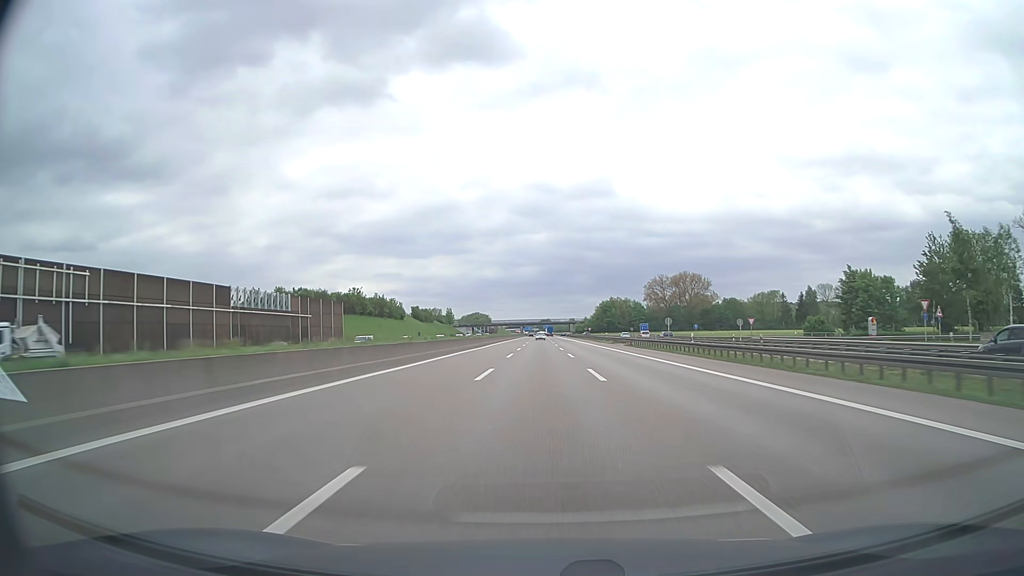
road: motorway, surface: asphalt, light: Day
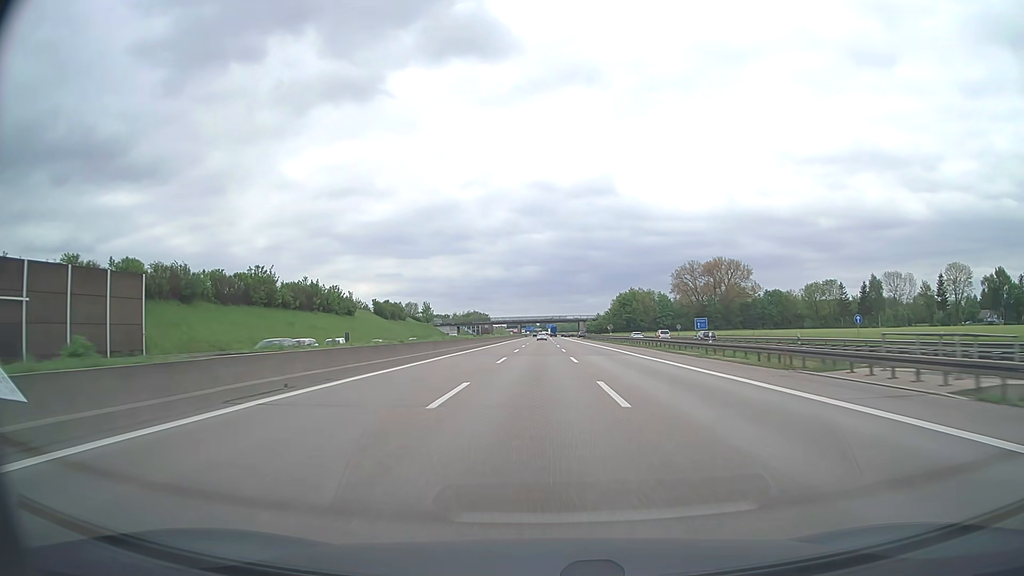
(+0.1, +58.8) m; 0°
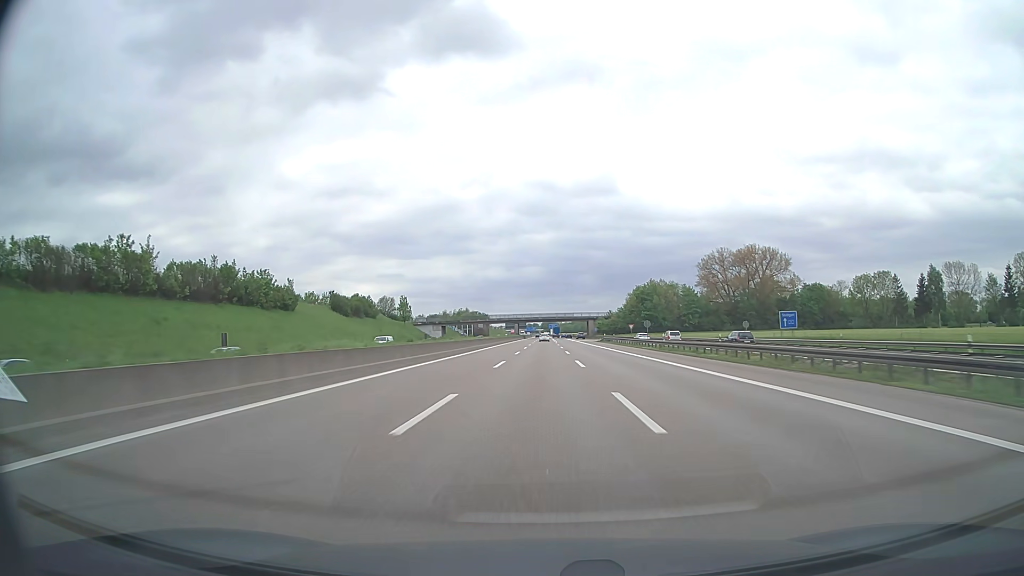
(-0.1, +39.3) m; 0°
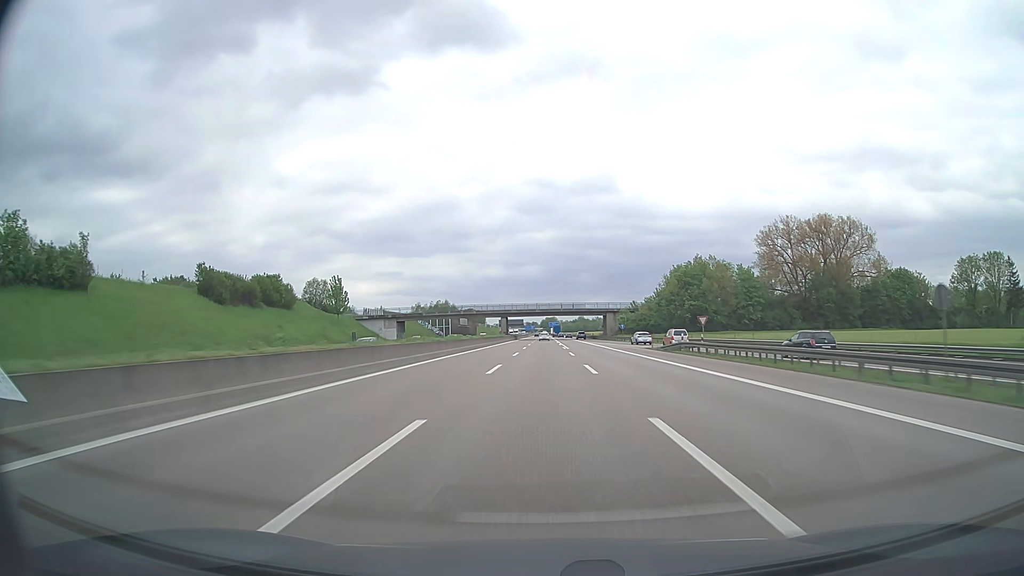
(0.0, +58.9) m; 0°
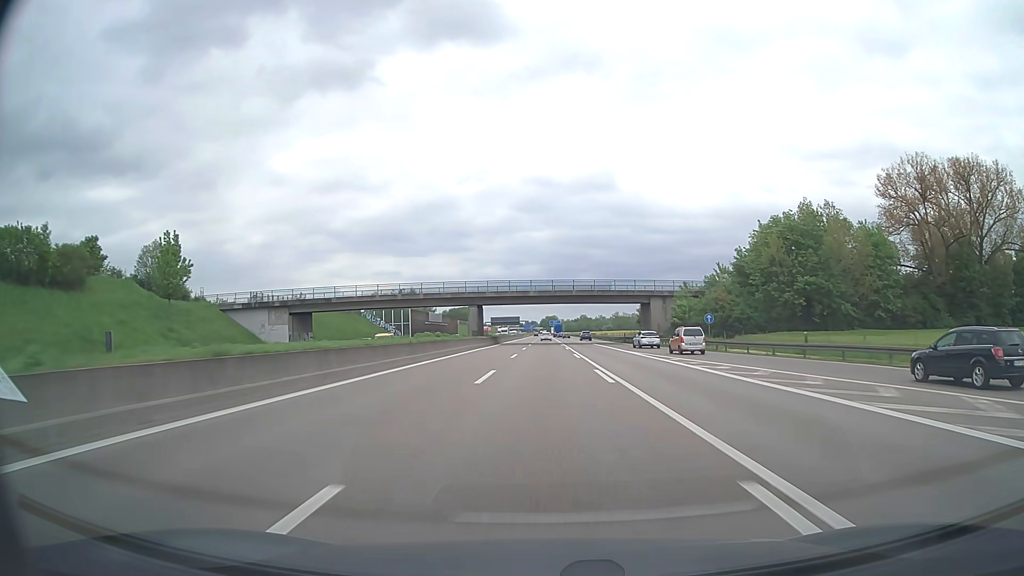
(+0.1, +58.7) m; 0°
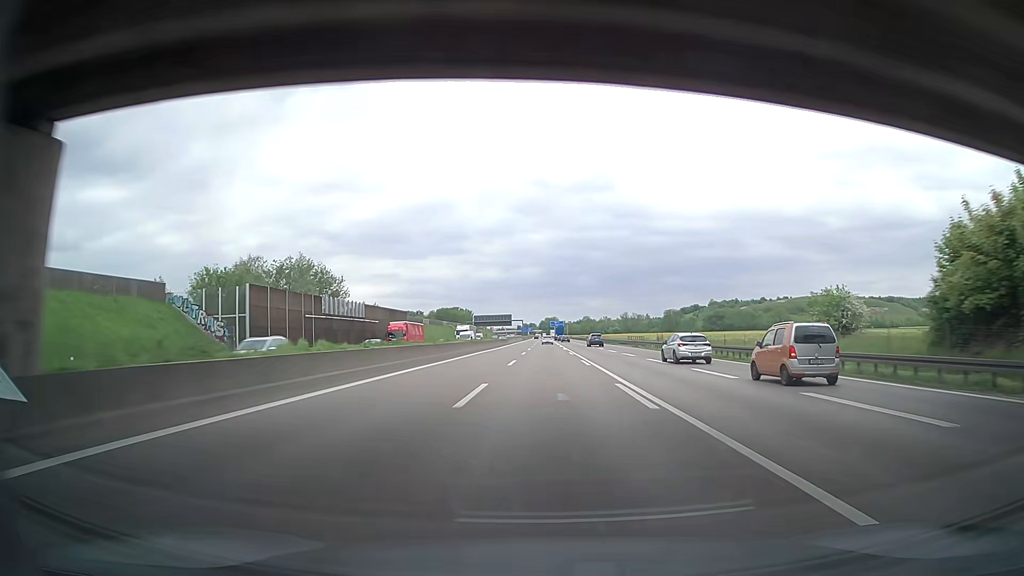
(0.0, +77.8) m; 0°
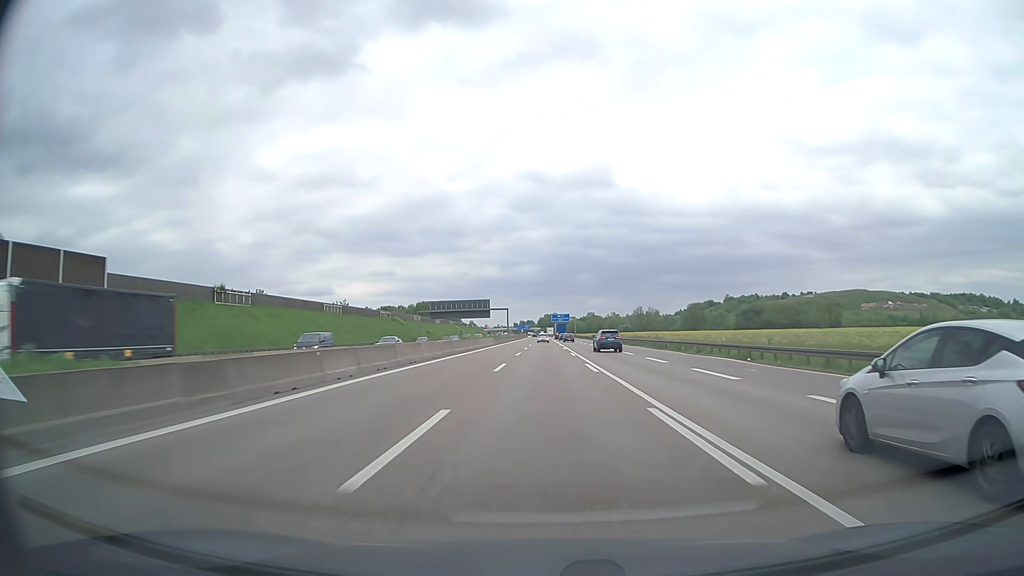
(-0.2, +96.9) m; 0°
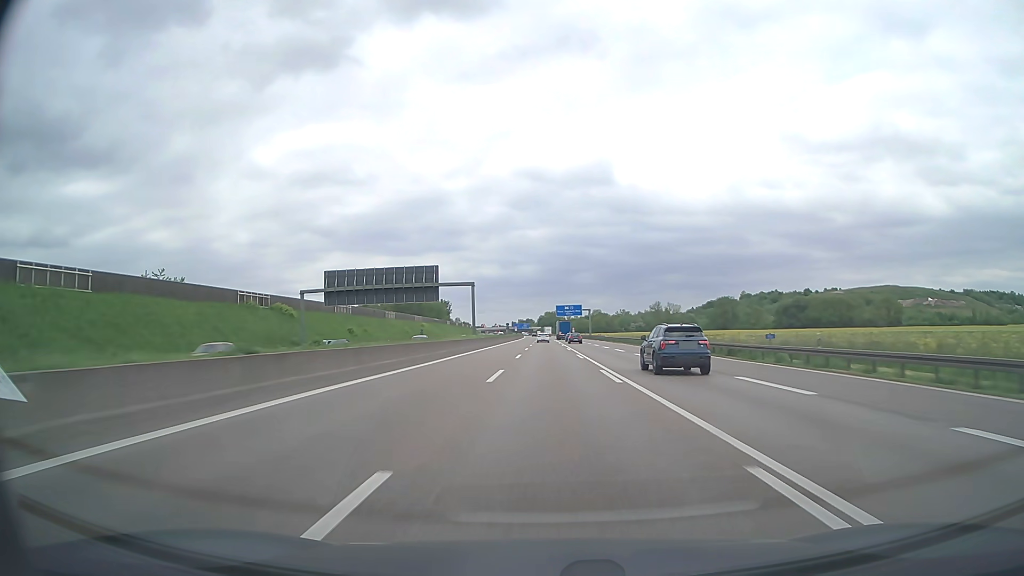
(-0.1, +77.9) m; 0°
(0, +10) (0, +20) (0, +30) (0, +40) (0, +50) (0, +60) (0, +70) (0, +80) (0, +90) (0, +100) m
